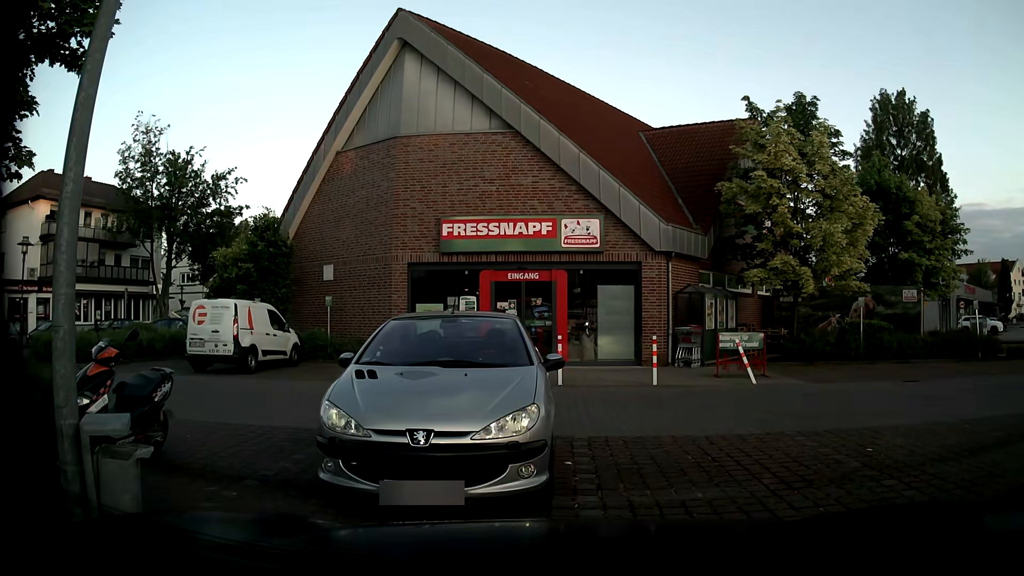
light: Day
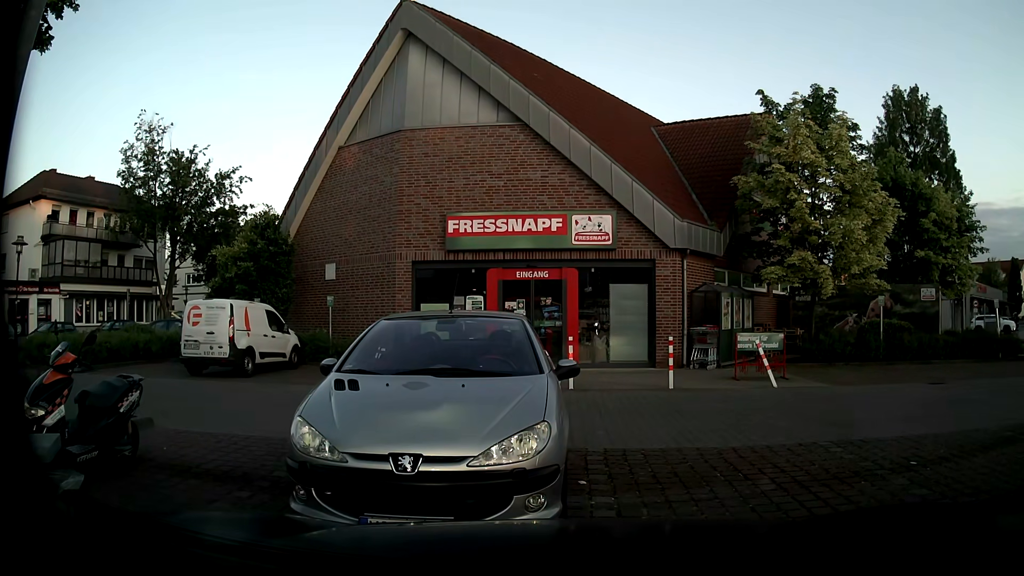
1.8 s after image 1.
(0.0, +0.7) m; 0°
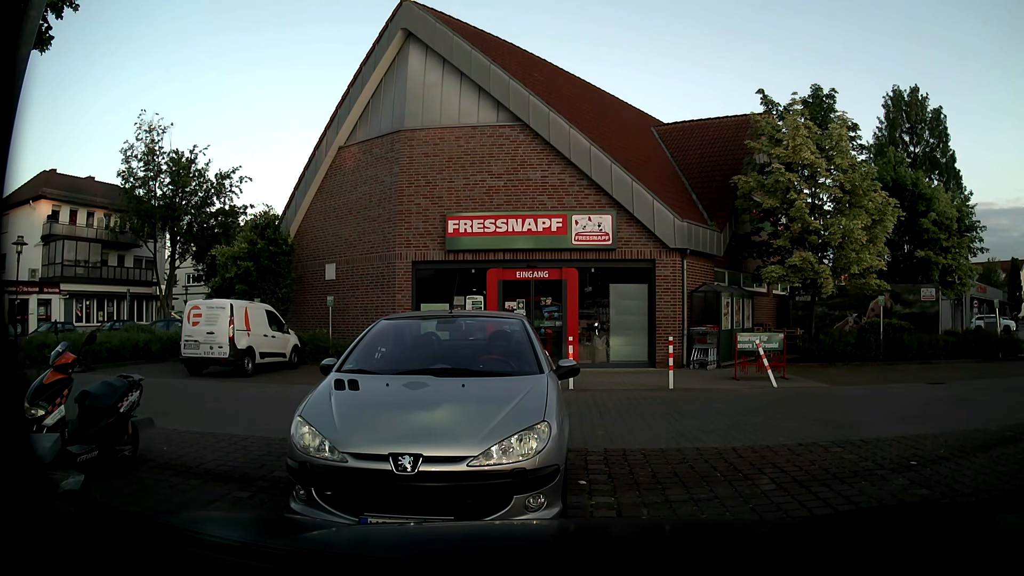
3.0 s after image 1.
(0.0, 0.0) m; 0°
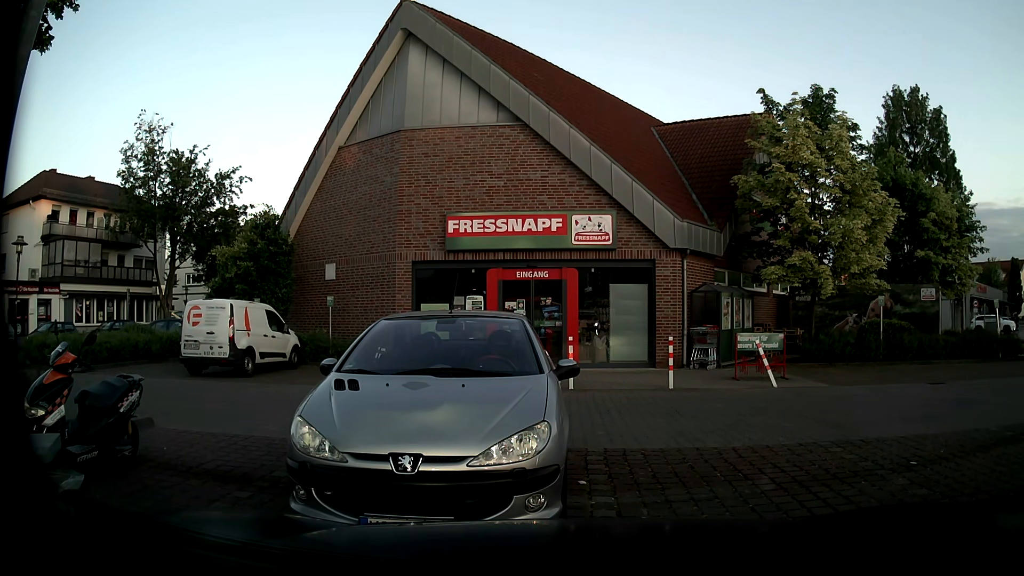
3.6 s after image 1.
(0.0, 0.0) m; 0°
